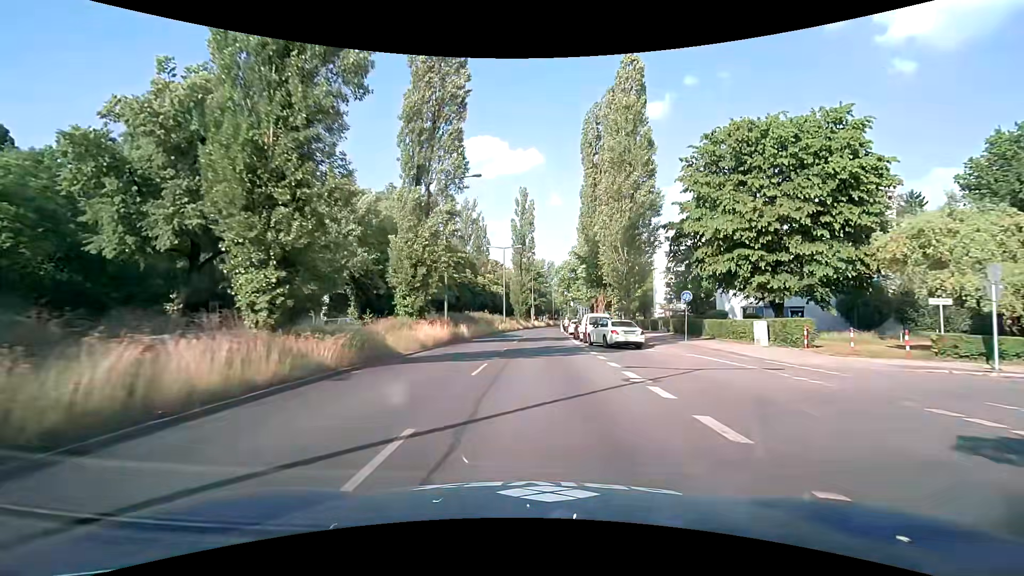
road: secondary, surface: asphalt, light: Day
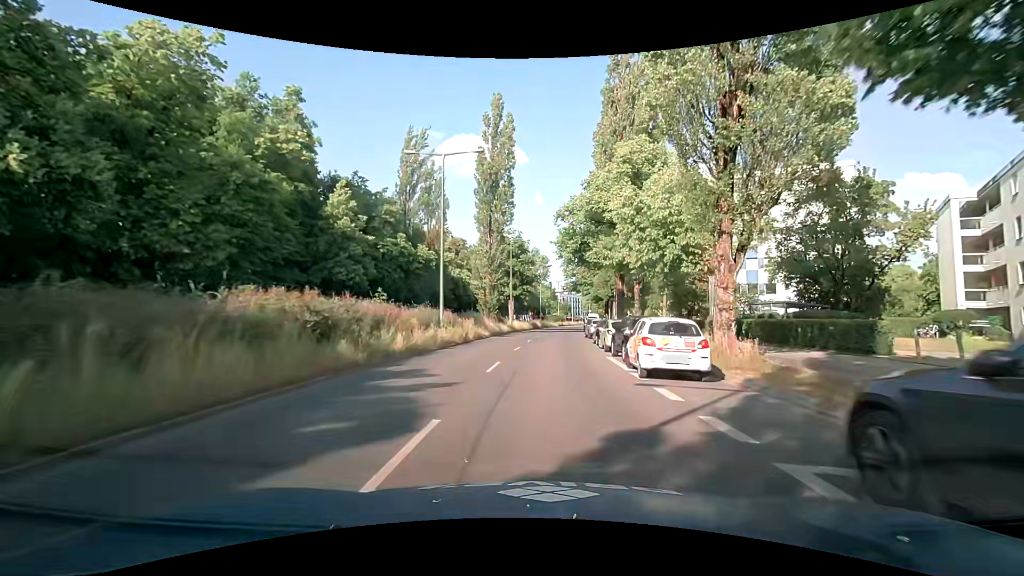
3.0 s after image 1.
(+0.6, +35.6) m; +3°
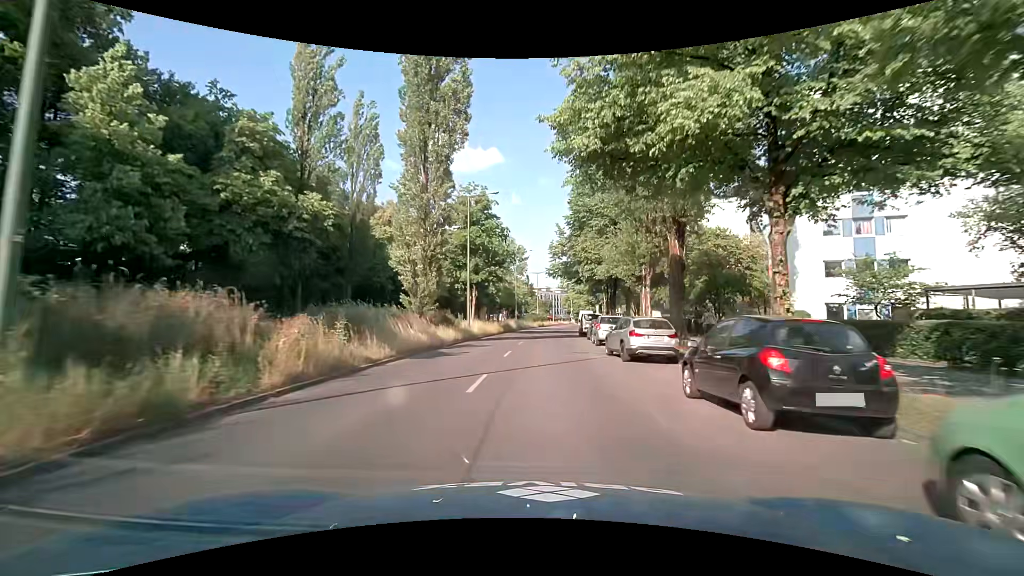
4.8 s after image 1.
(+0.2, +21.8) m; +2°
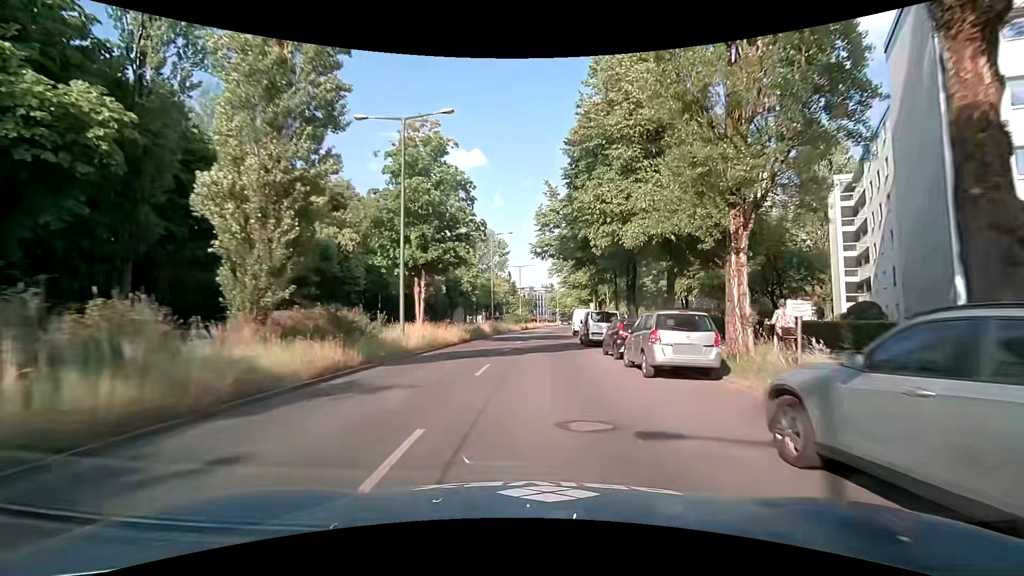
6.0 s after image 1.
(+0.4, +14.8) m; +1°
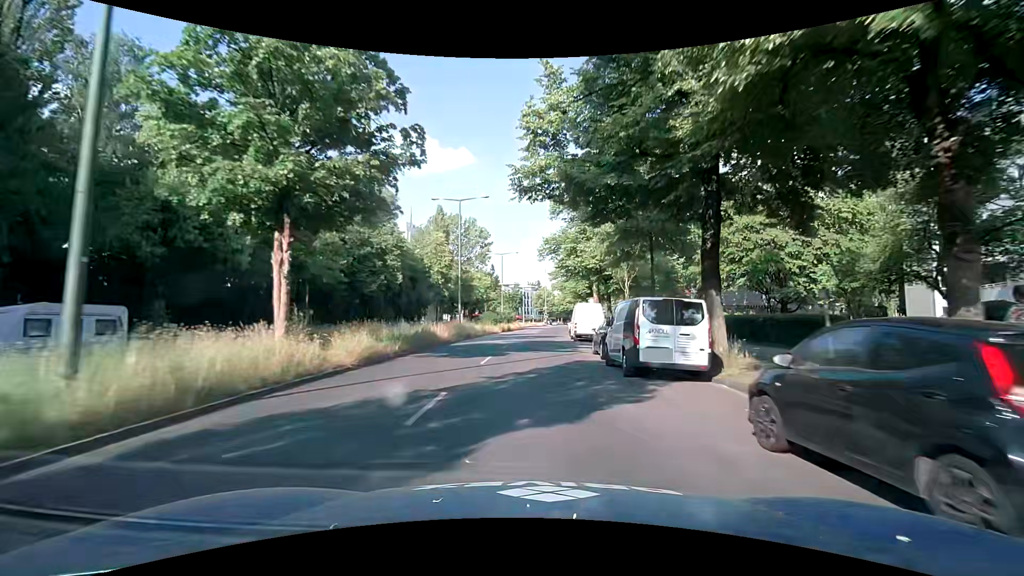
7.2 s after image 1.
(+0.4, +15.0) m; +2°
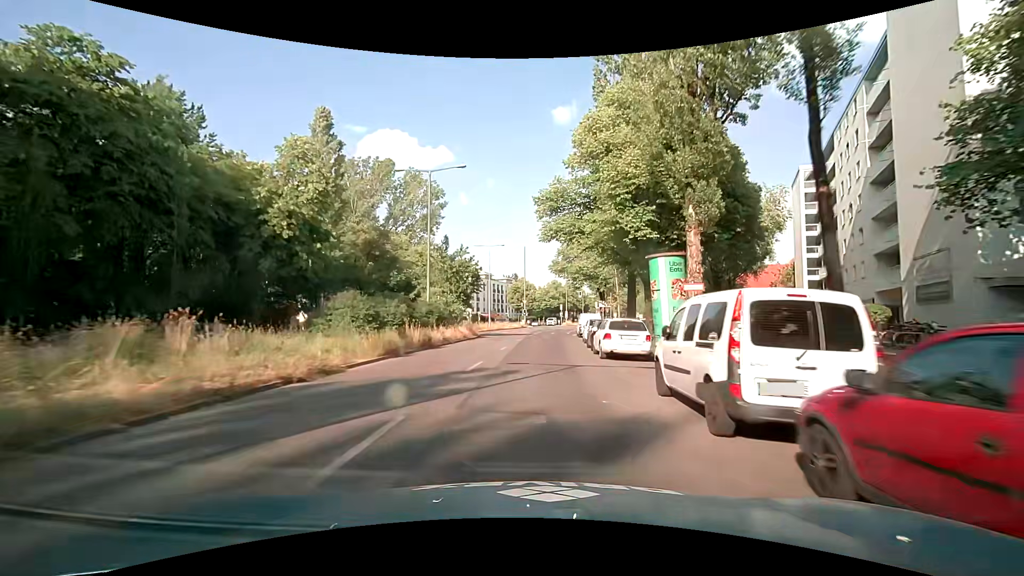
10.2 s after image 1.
(+1.5, +38.5) m; +3°
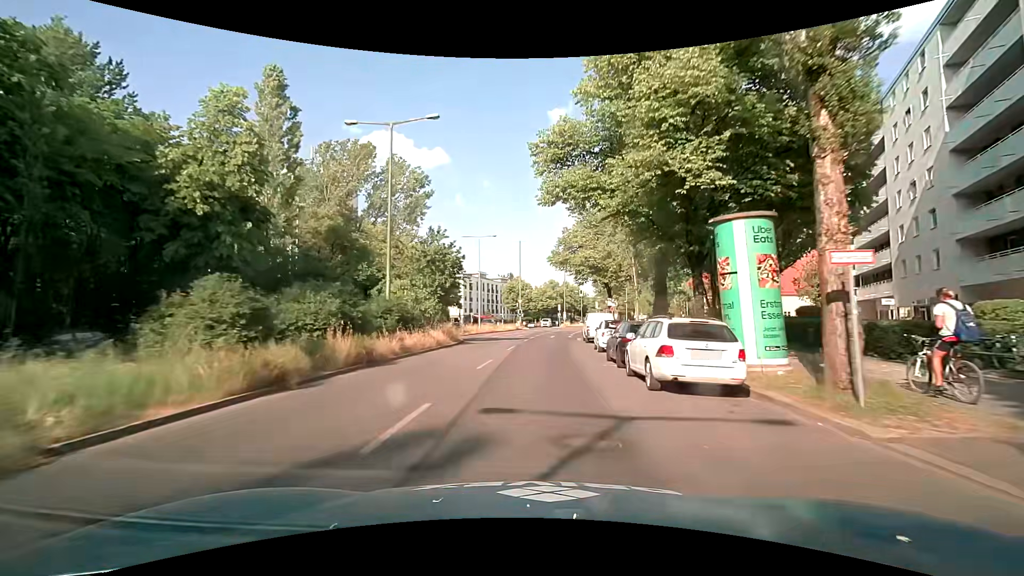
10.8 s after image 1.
(+0.1, +7.8) m; +1°
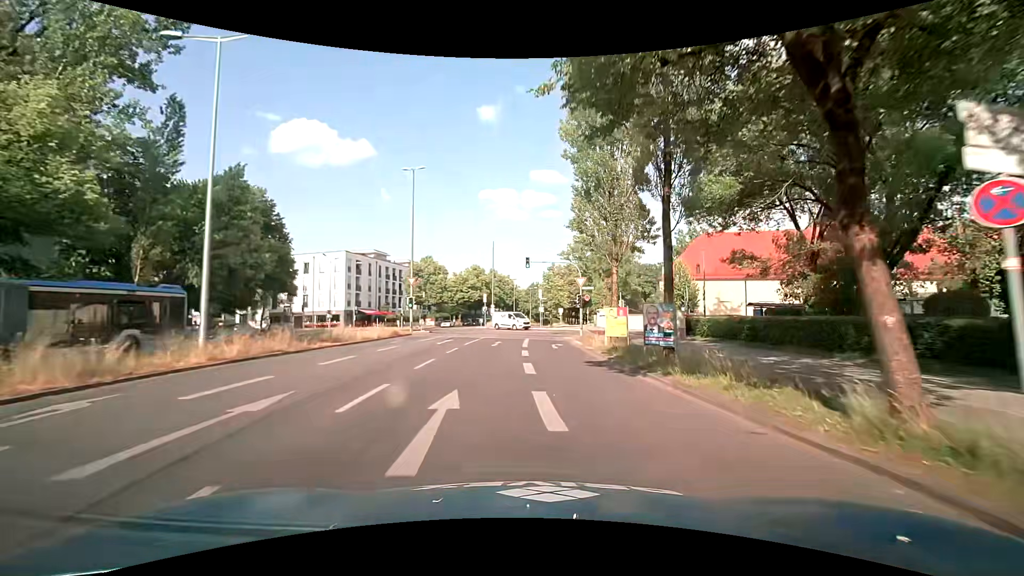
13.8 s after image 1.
(+2.1, +37.6) m; +8°
(0, +10) (+1, +20) (+1, +30) (+2, +40) (+7, +48) (+16, +49) (+26, +45) (+35, +42) (+44, +38) (+54, +35) m
